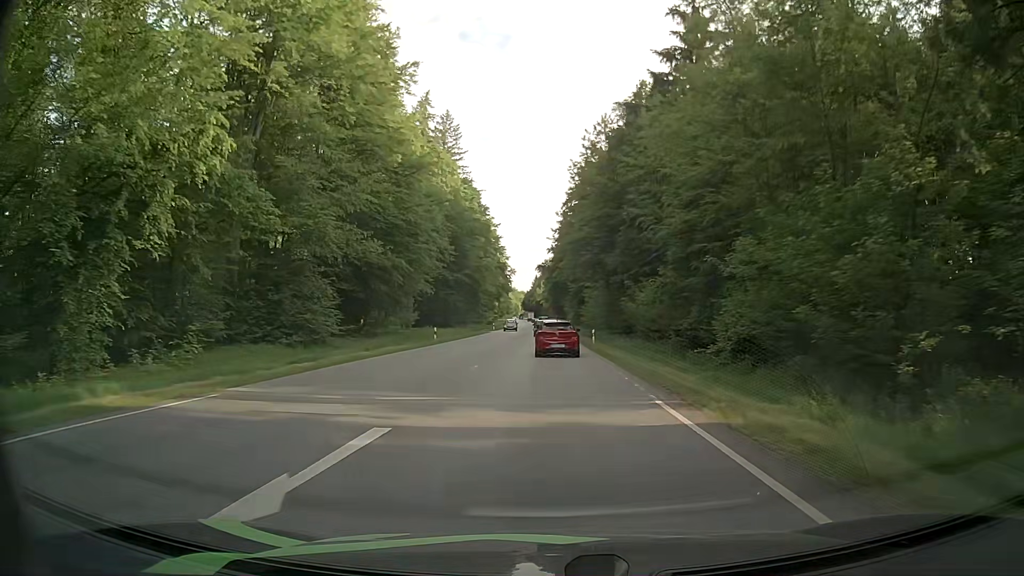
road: secondary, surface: asphalt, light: Day
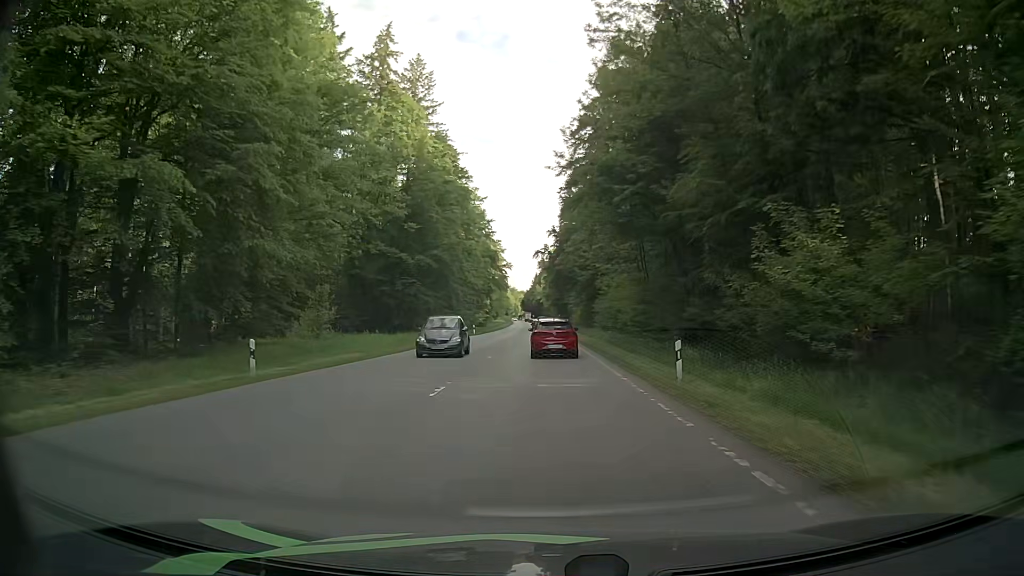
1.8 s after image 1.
(-0.2, +28.4) m; -1°
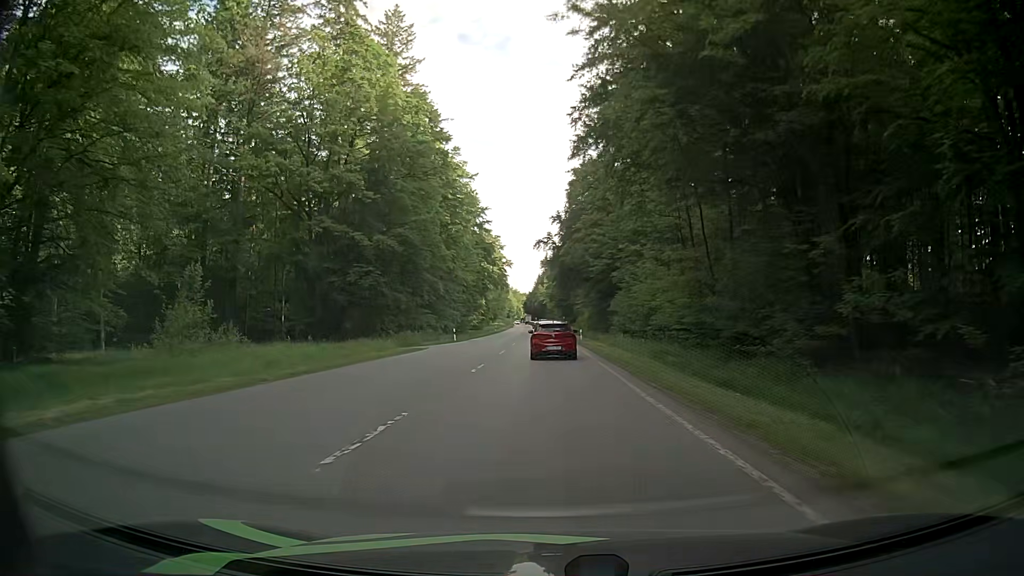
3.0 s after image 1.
(0.0, +17.5) m; 0°
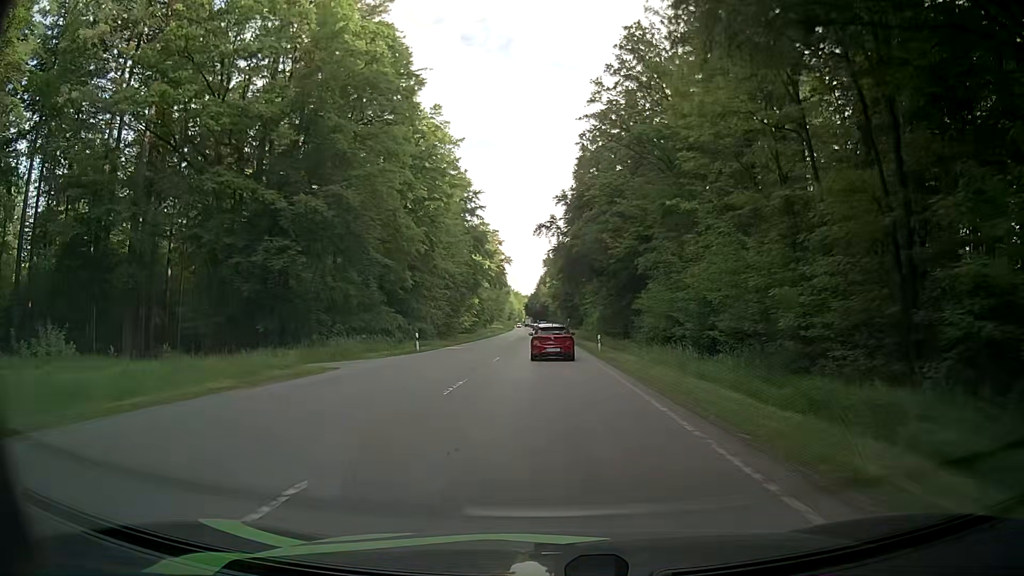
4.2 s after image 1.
(-0.3, +16.9) m; -1°
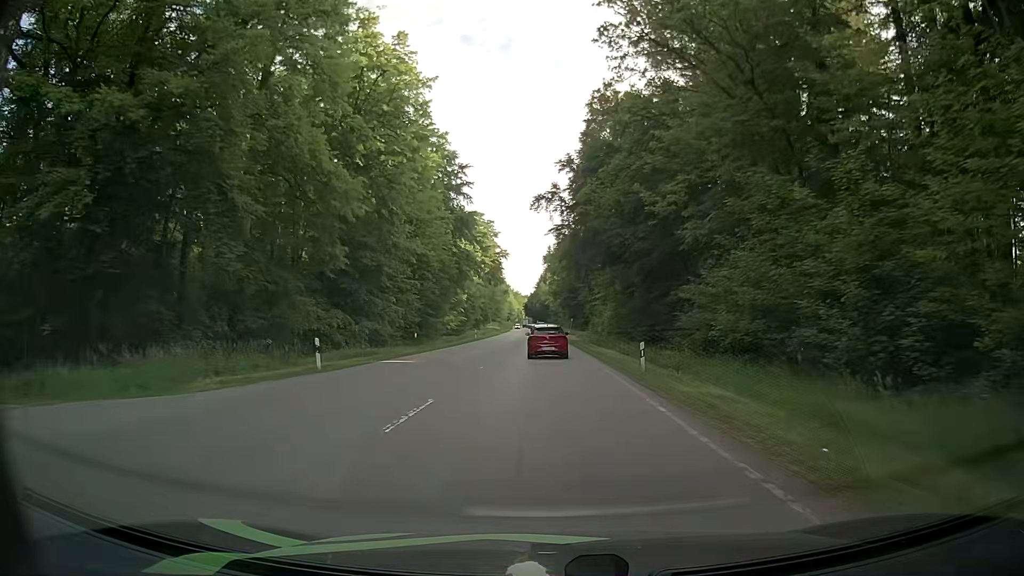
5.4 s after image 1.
(0.0, +17.3) m; 0°
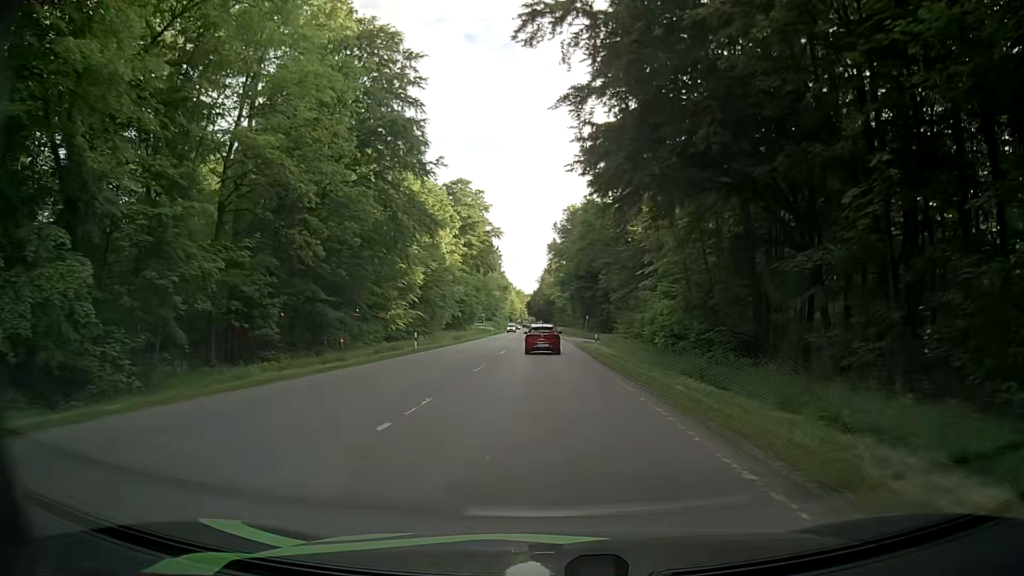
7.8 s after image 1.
(-0.2, +36.3) m; 0°
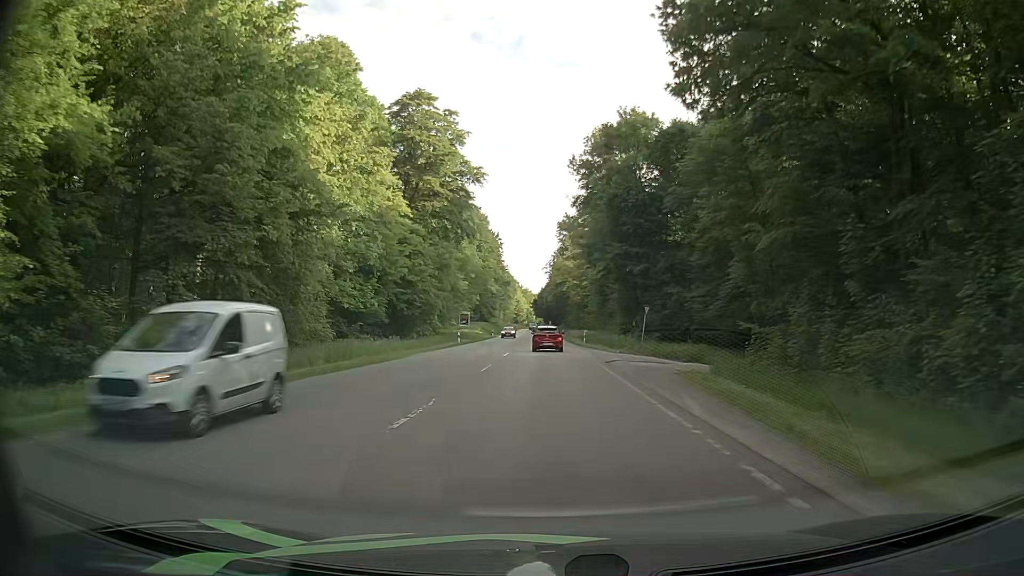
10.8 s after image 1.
(-0.5, +48.3) m; -1°
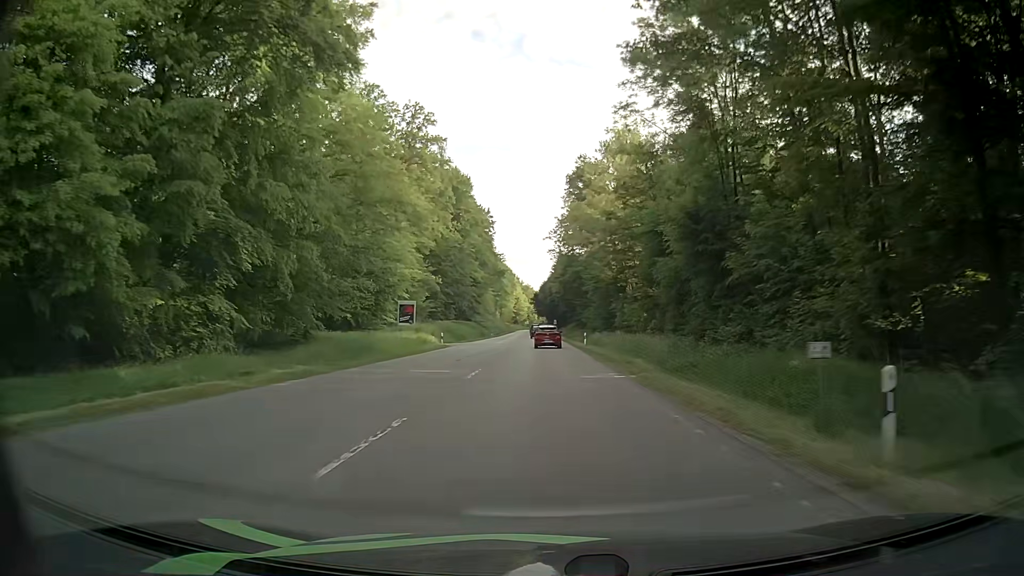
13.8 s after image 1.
(-0.1, +51.2) m; 0°
(0, +10) (0, +20) (0, +30) (0, +40) (-1, +50) (-1, +60) (-1, +70) (-1, +80) (-2, +90) (-2, +100) m
